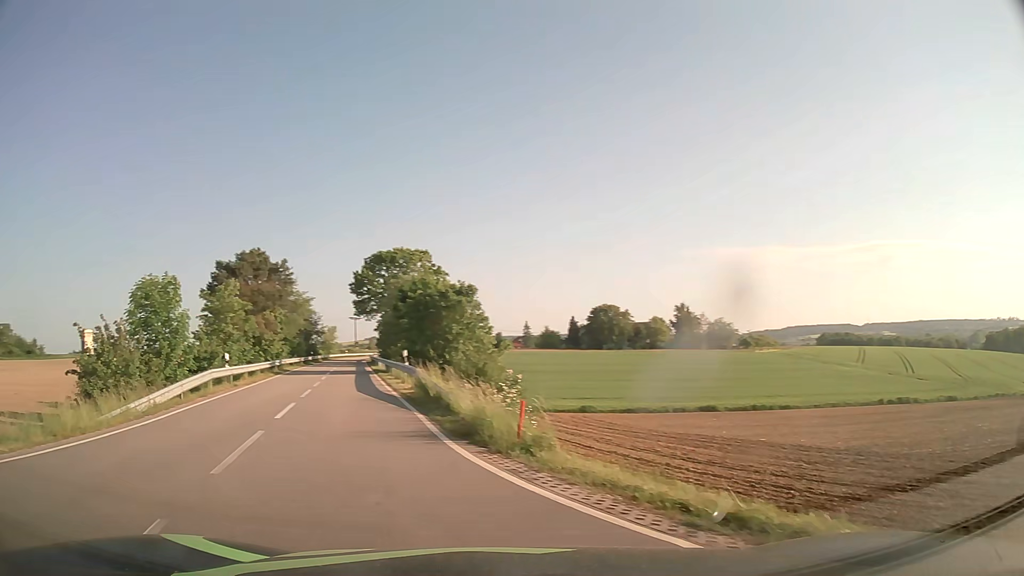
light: Day
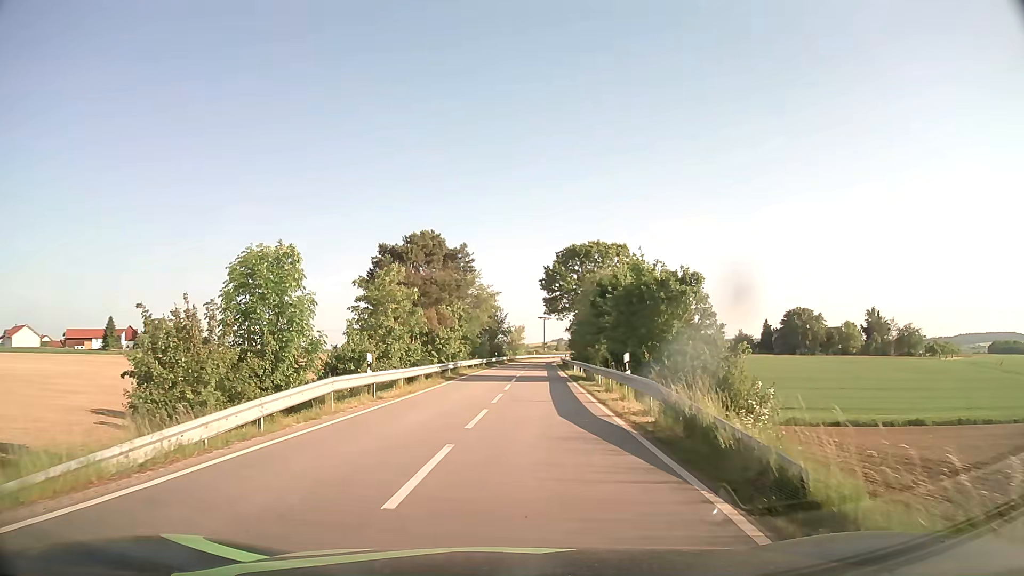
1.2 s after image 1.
(-1.7, +7.7) m; -17°
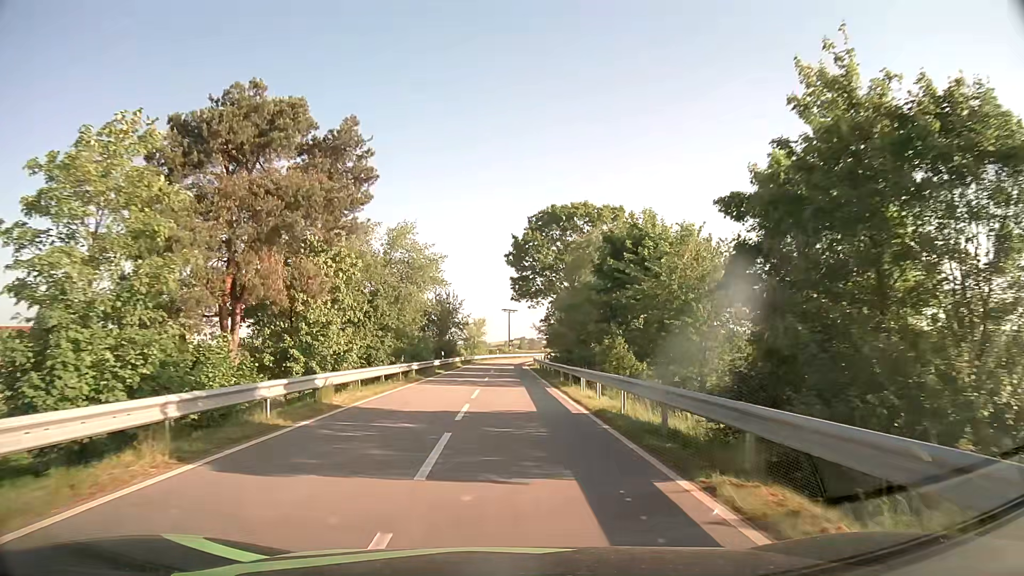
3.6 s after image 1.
(+0.7, +23.3) m; +3°
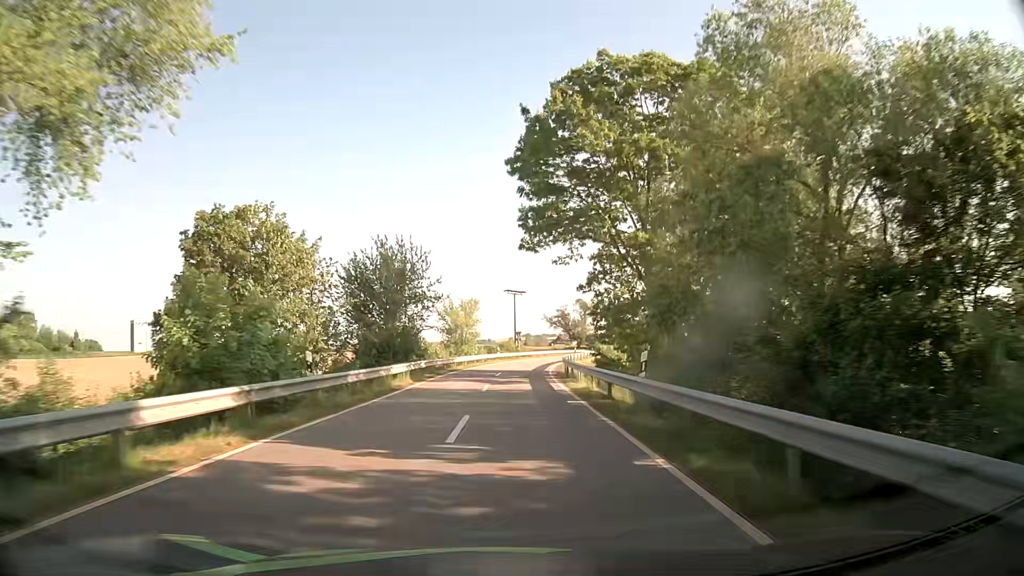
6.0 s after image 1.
(+0.1, +33.9) m; 0°
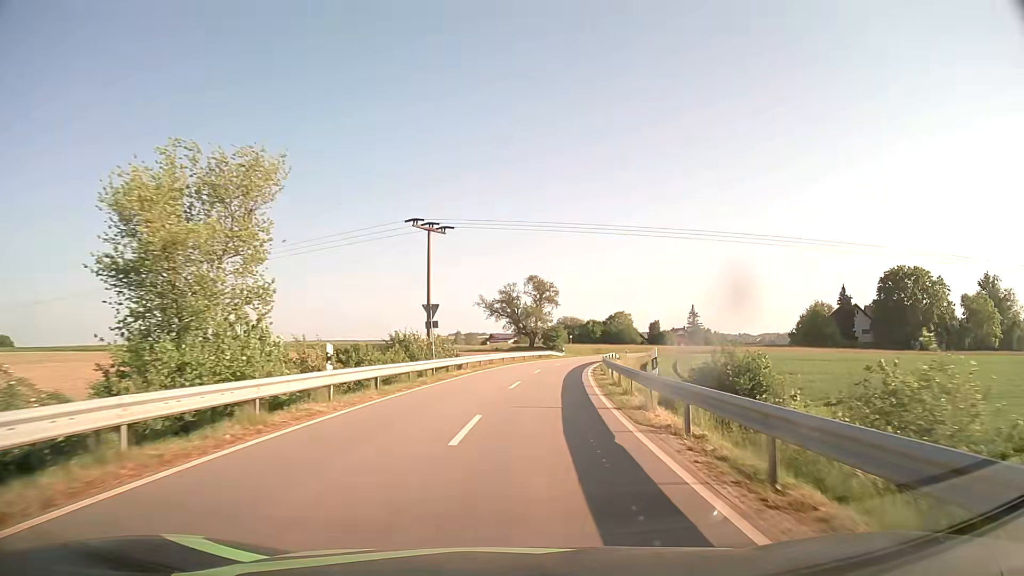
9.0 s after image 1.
(+1.3, +47.8) m; +5°
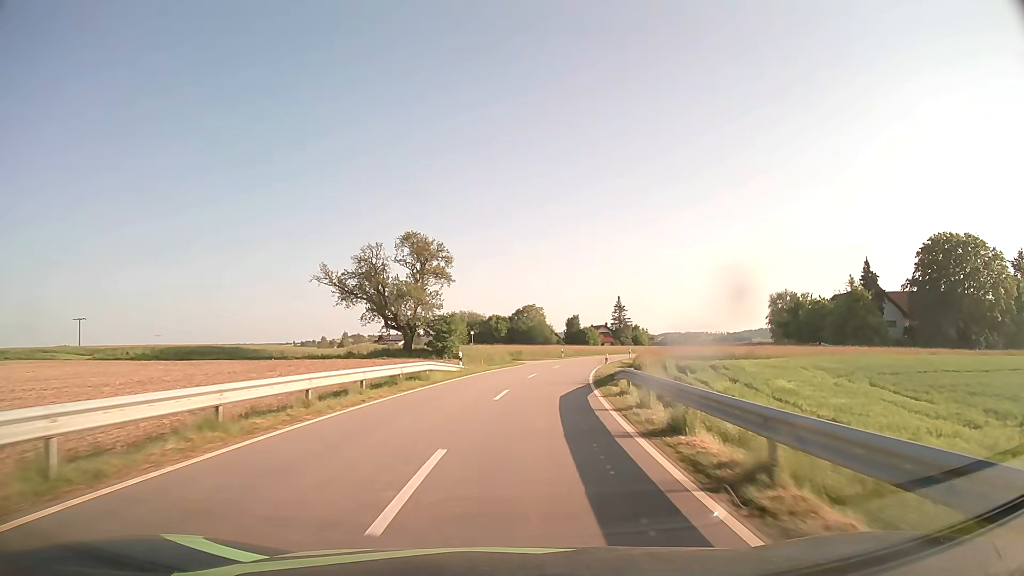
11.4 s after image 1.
(+3.4, +40.8) m; +9°
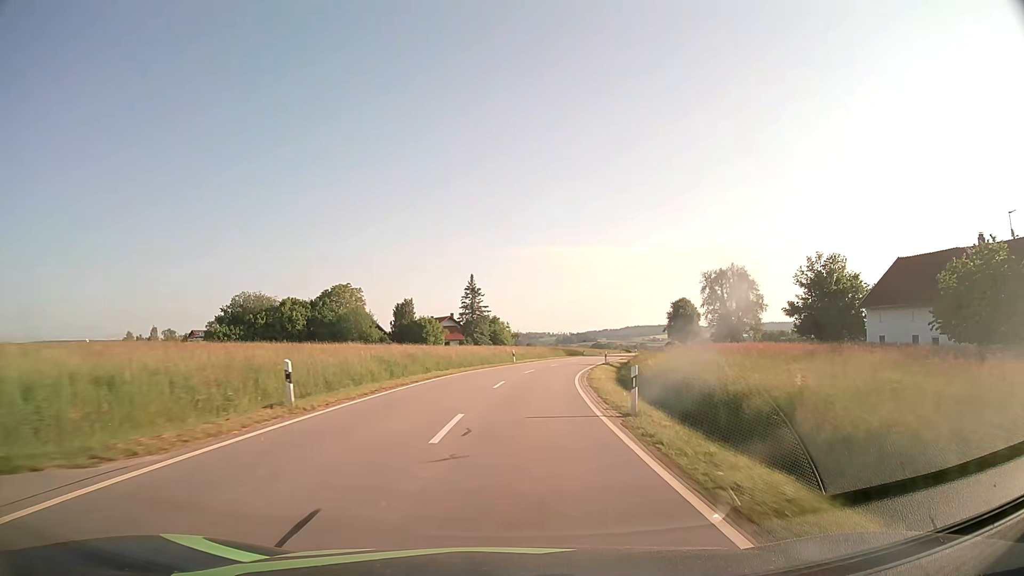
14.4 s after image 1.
(+6.6, +56.1) m; +13°
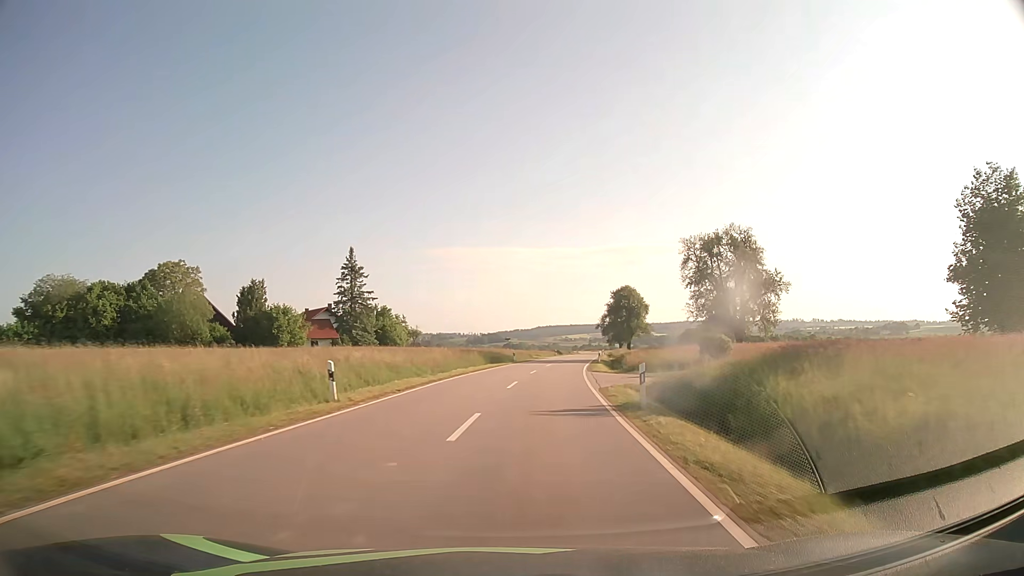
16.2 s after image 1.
(+2.5, +36.2) m; +7°
(0, +10) (+1, +20) (+2, +30) (+3, +40) (+4, +50) (+6, +60) (+7, +70) (+9, +79) (+11, +89) (+12, +99) m
